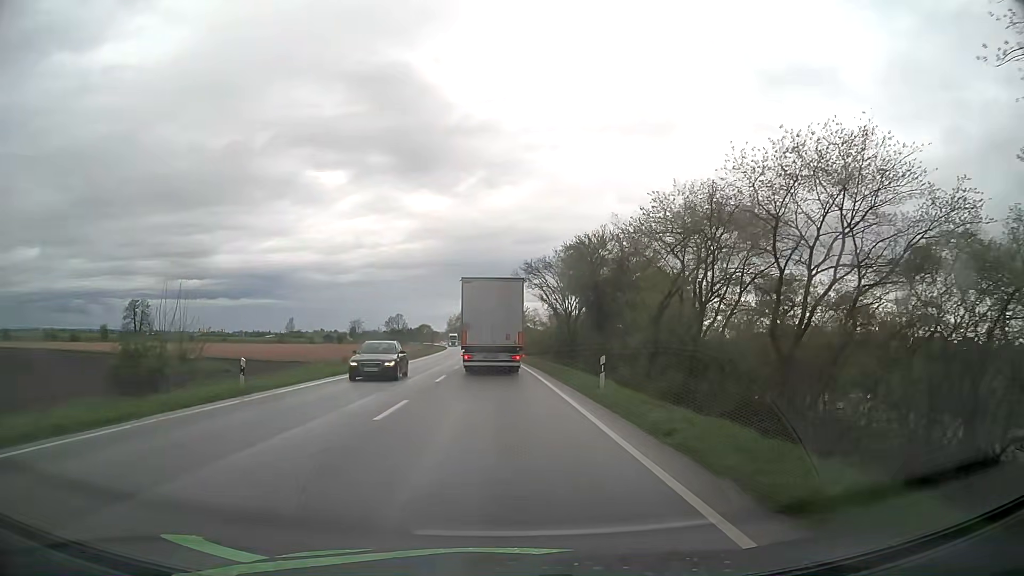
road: primary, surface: asphalt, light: Day
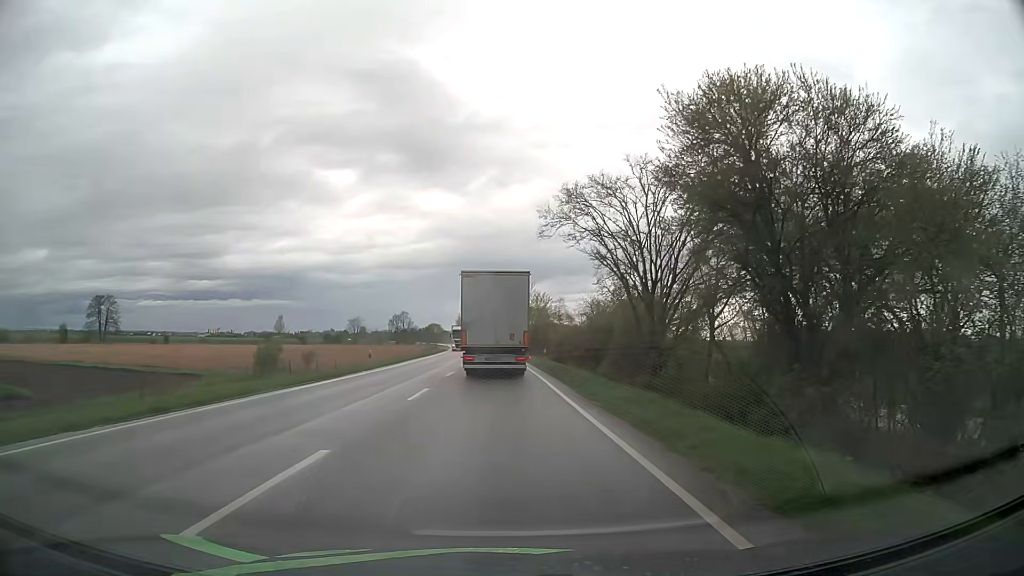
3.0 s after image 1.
(-0.2, +31.0) m; -1°
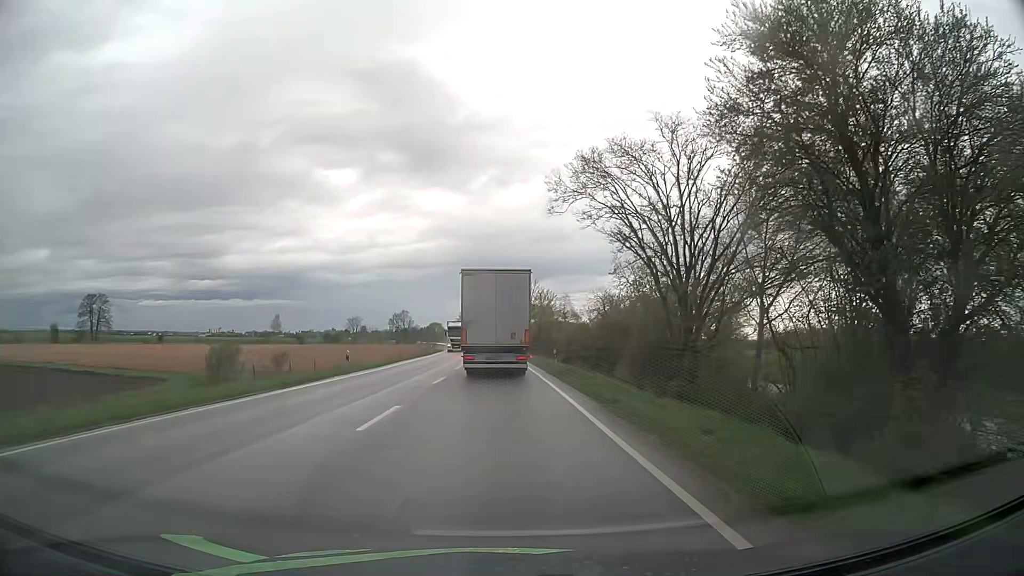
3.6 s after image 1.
(0.0, +5.8) m; 0°
